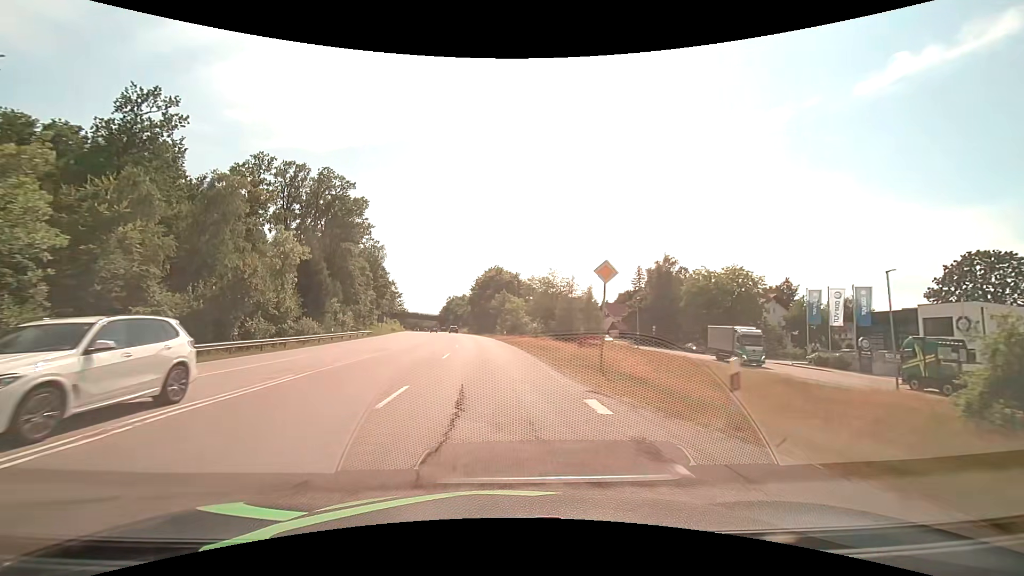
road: secondary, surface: asphalt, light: Day
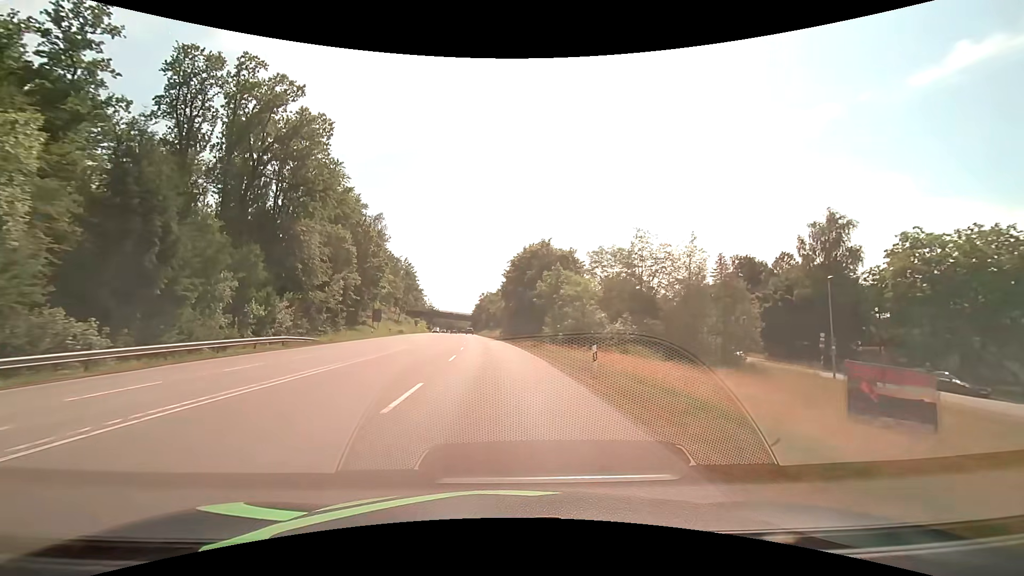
(-1.5, +36.5) m; -4°
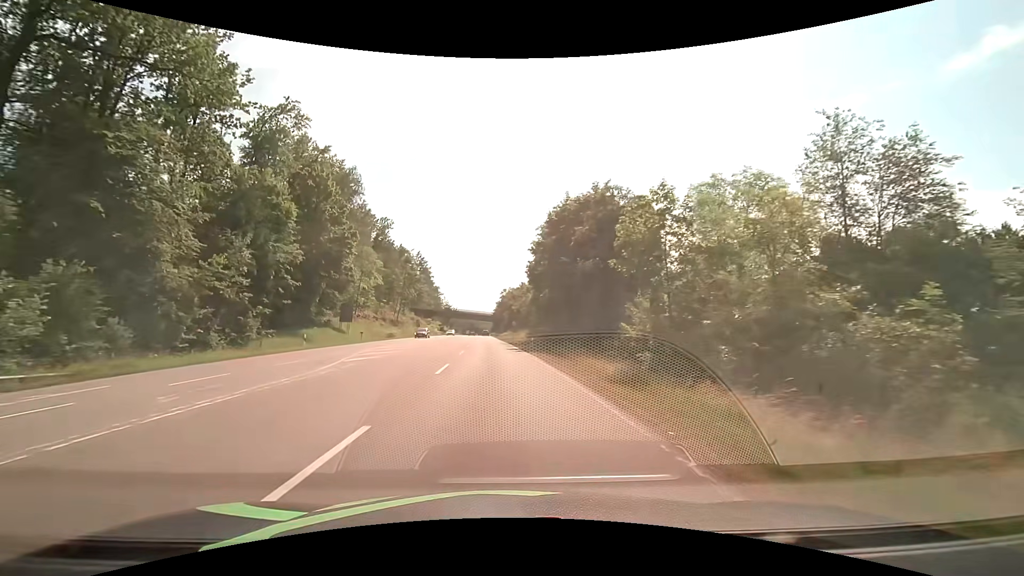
(-0.7, +27.4) m; -3°
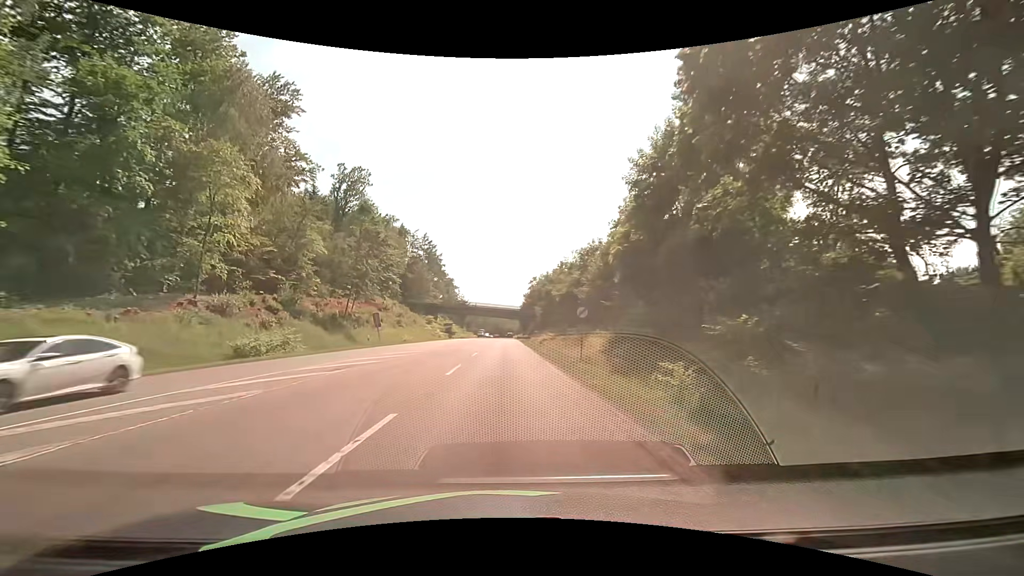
(-1.4, +46.5) m; -3°
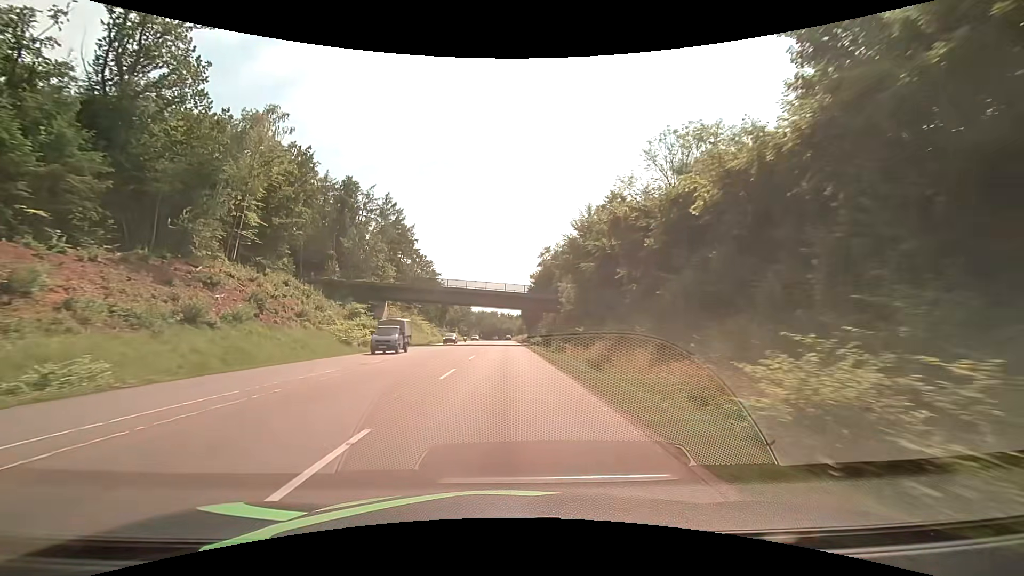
(+0.2, +52.9) m; 0°
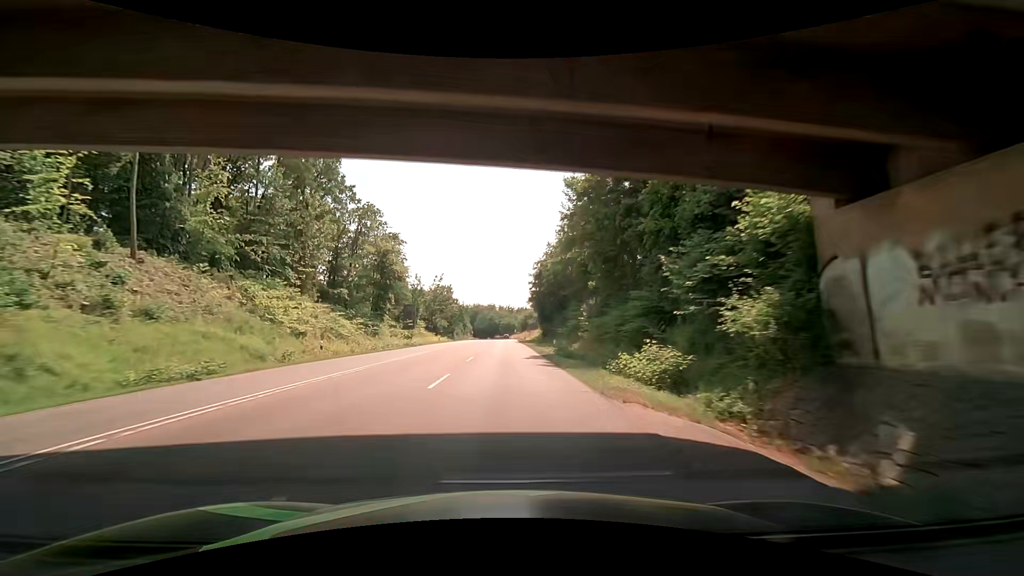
(-0.1, +60.8) m; 0°
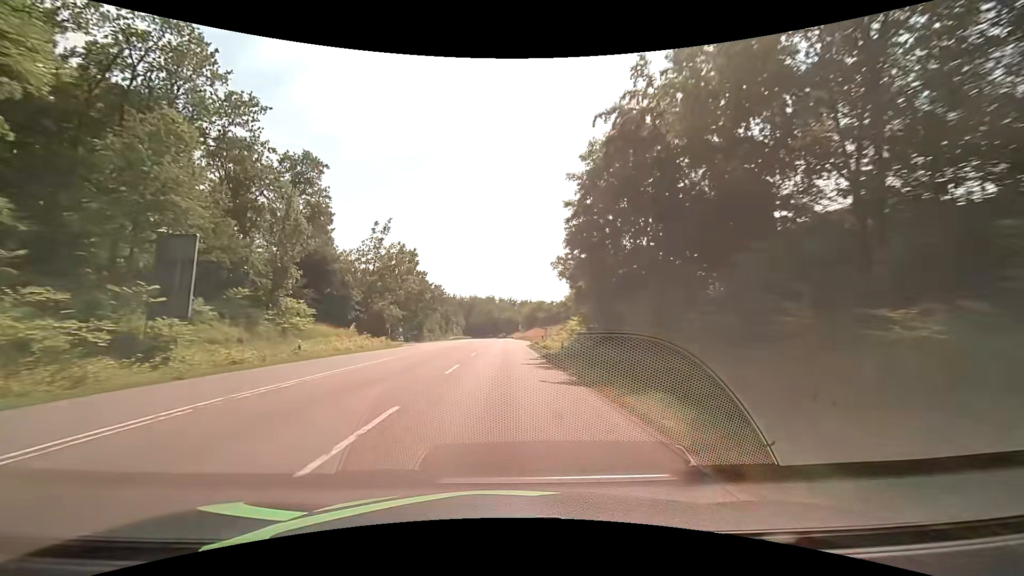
(-0.3, +53.6) m; 0°
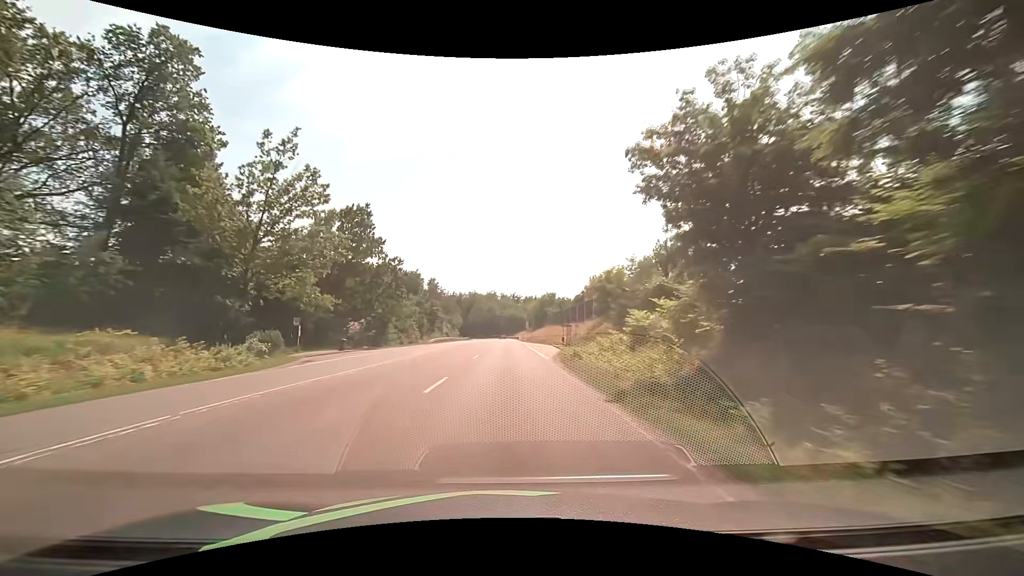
(-0.1, +28.4) m; -1°
(0, +10) (0, +20) (0, +30) (0, +40) (+1, +50) (+1, +60) (+1, +70) (+1, +80) (+1, +90) (+1, +100) m
